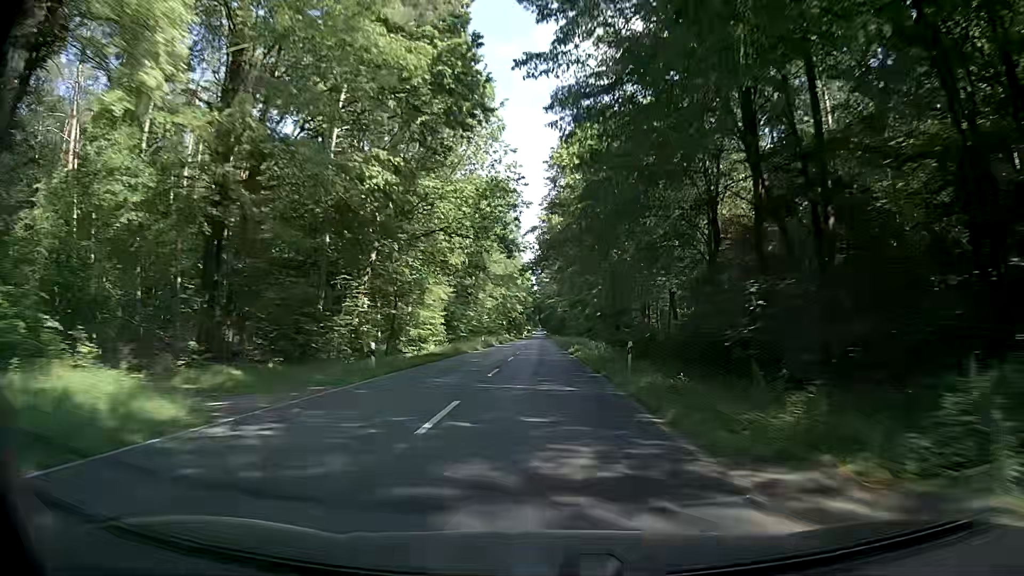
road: primary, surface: asphalt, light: Day
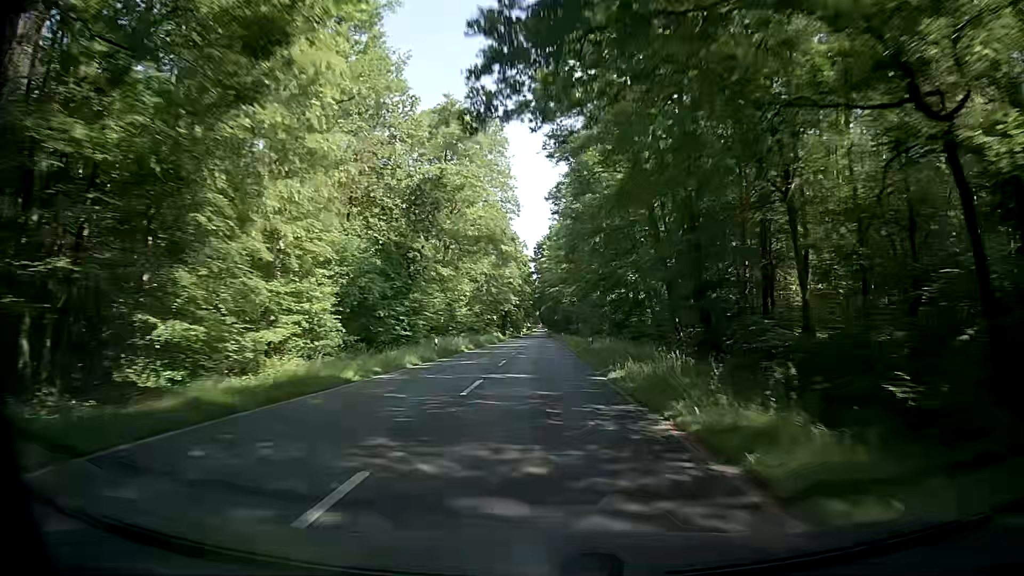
(+0.1, +30.6) m; 0°
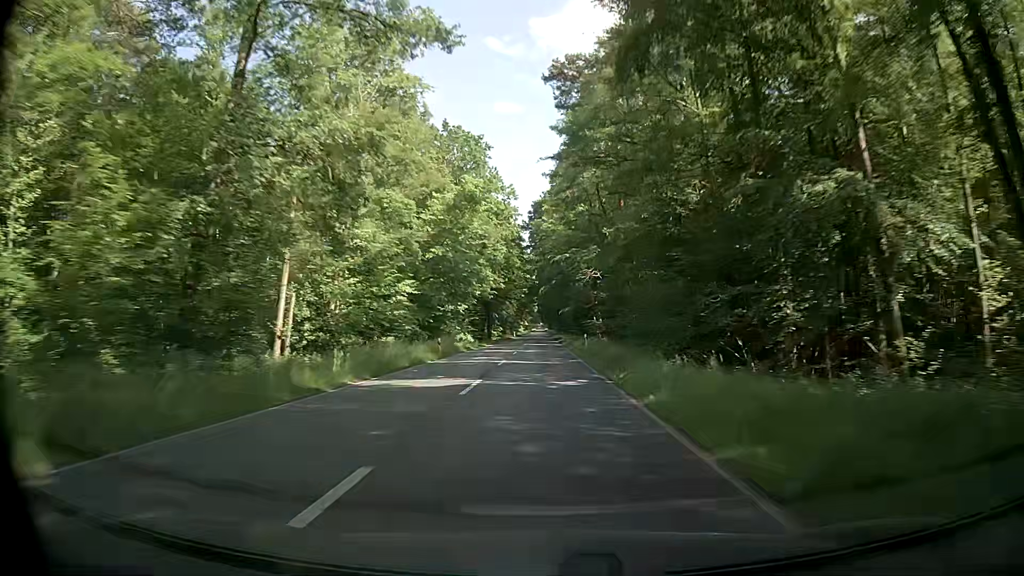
(0.0, +47.3) m; 0°
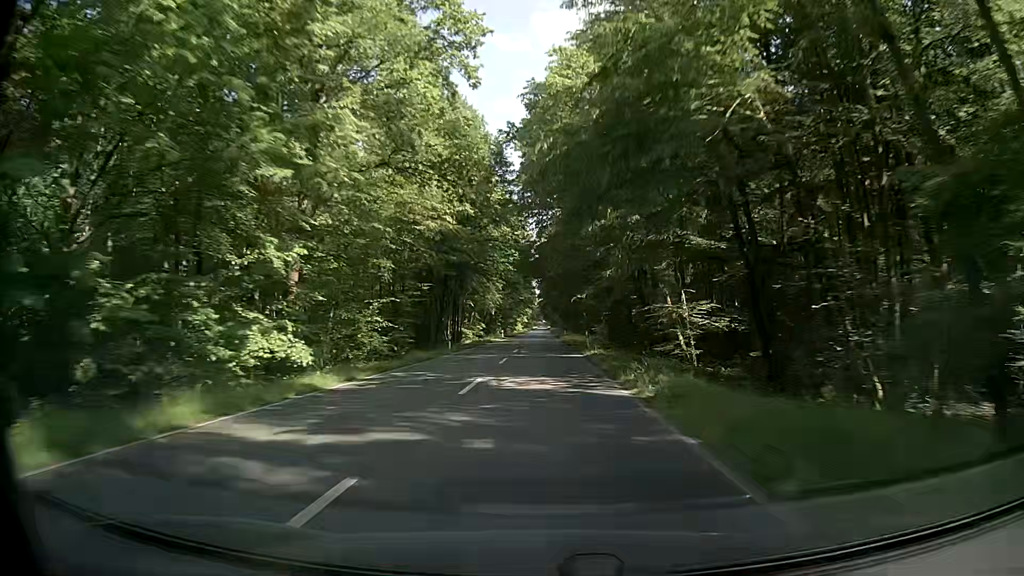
(+0.1, +47.9) m; 0°
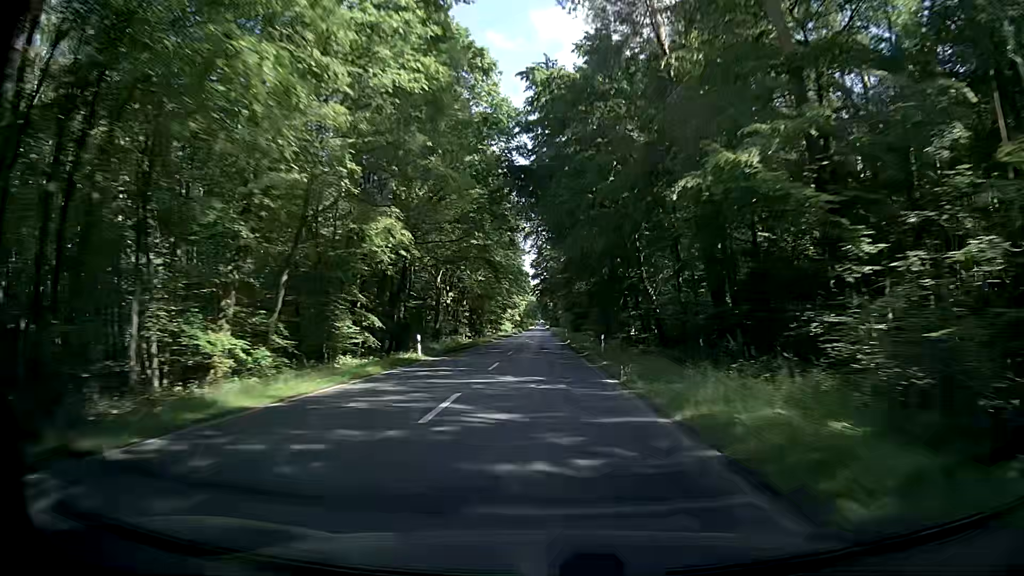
(-0.3, +63.3) m; -1°
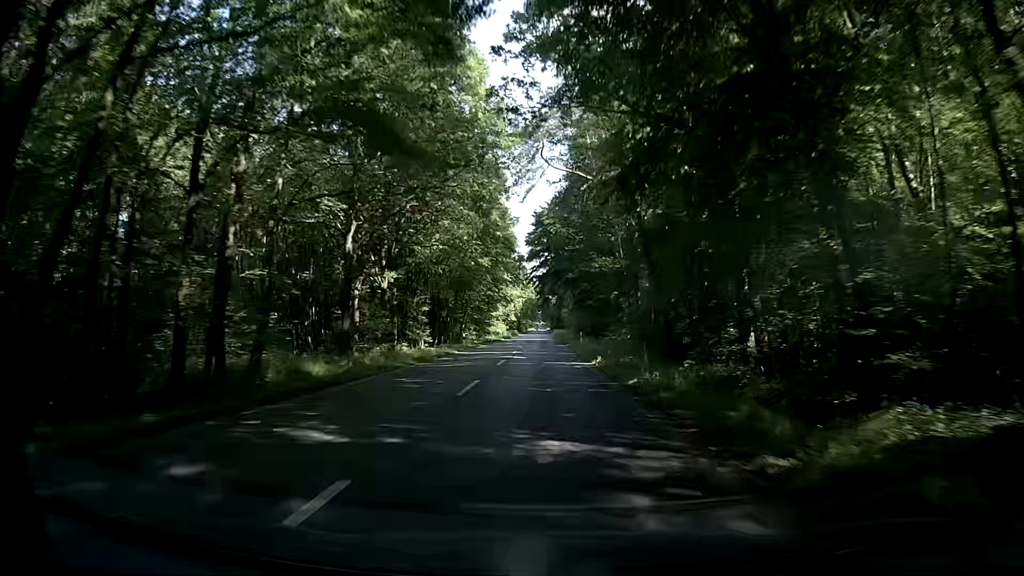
(+0.3, +31.5) m; 0°
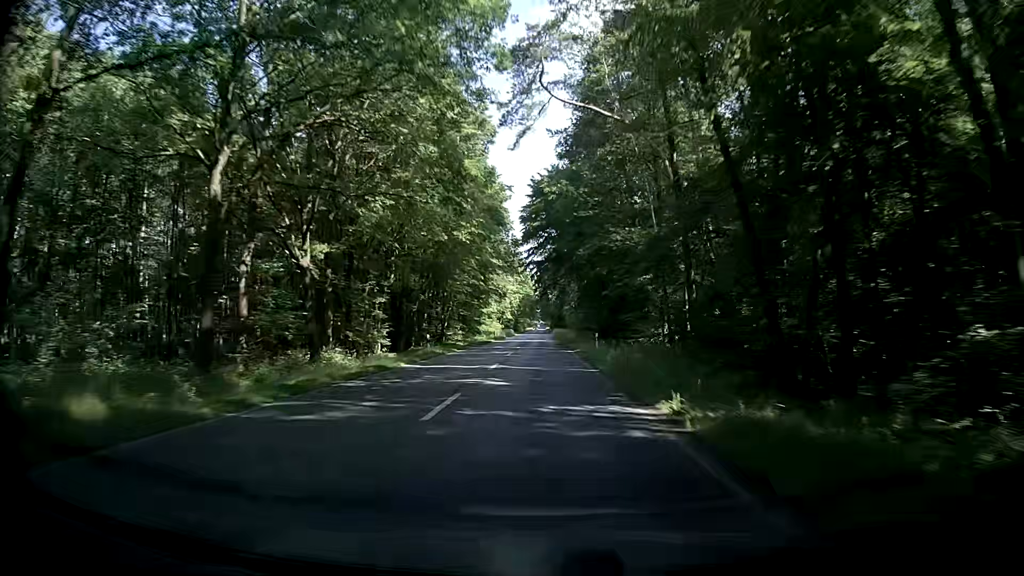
(+0.1, +15.7) m; 0°
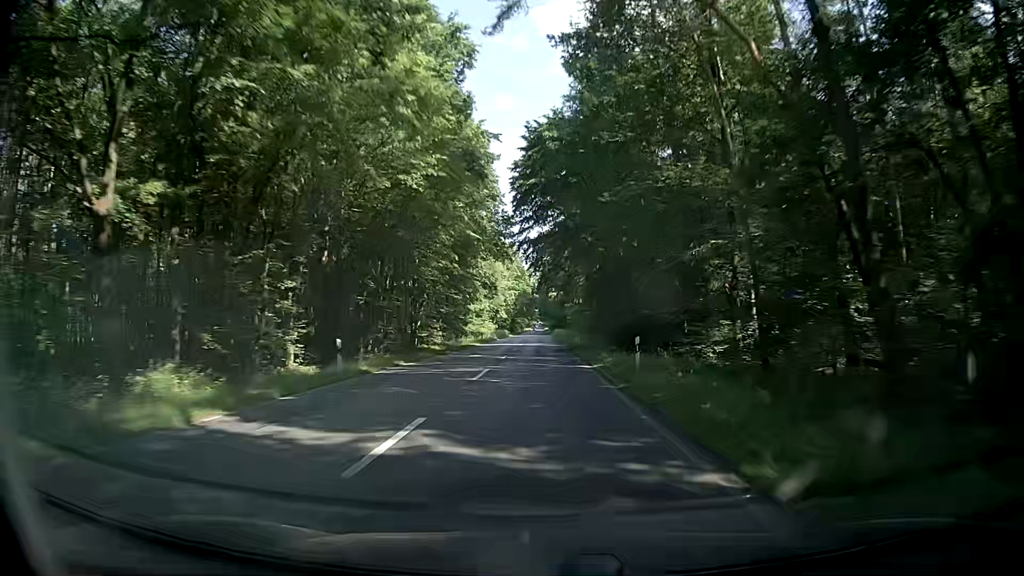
(+0.1, +15.7) m; 0°
(0, +10) (0, +20) (0, +30) (0, +40) (0, +50) (0, +60) (0, +70) (0, +80) (0, +90) (0, +100) m
